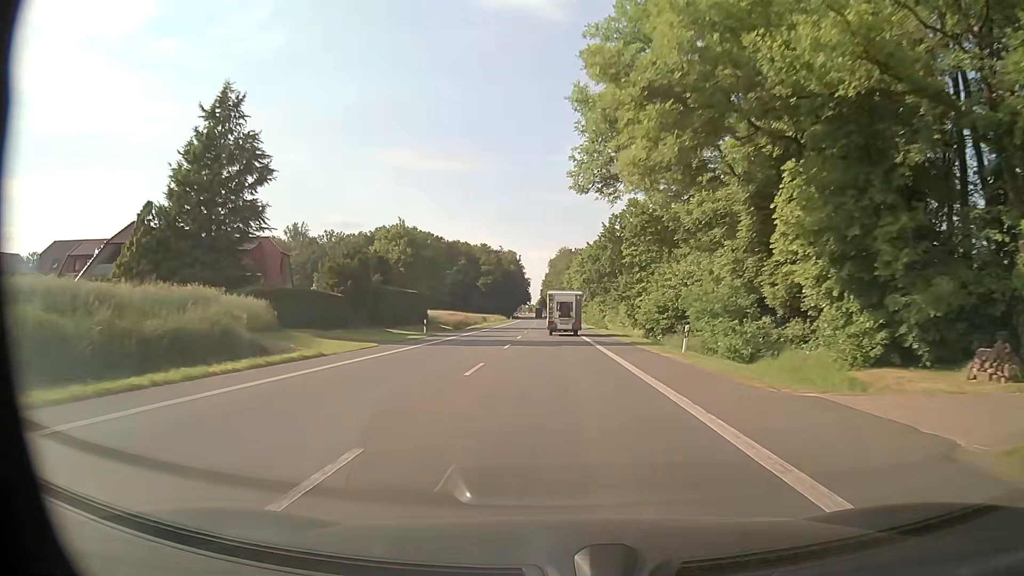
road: primary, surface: asphalt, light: Day
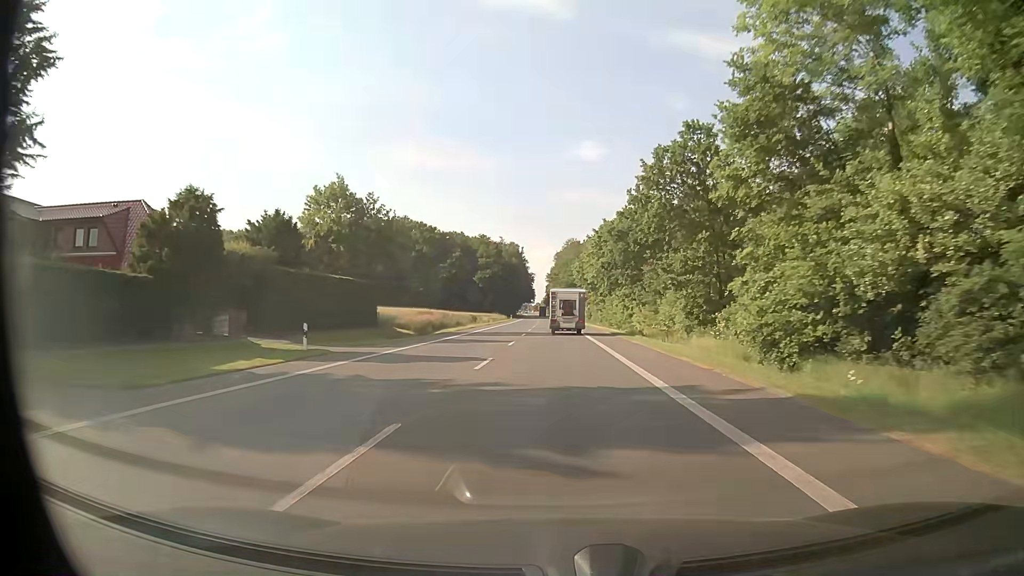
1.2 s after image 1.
(-0.2, +22.8) m; 0°
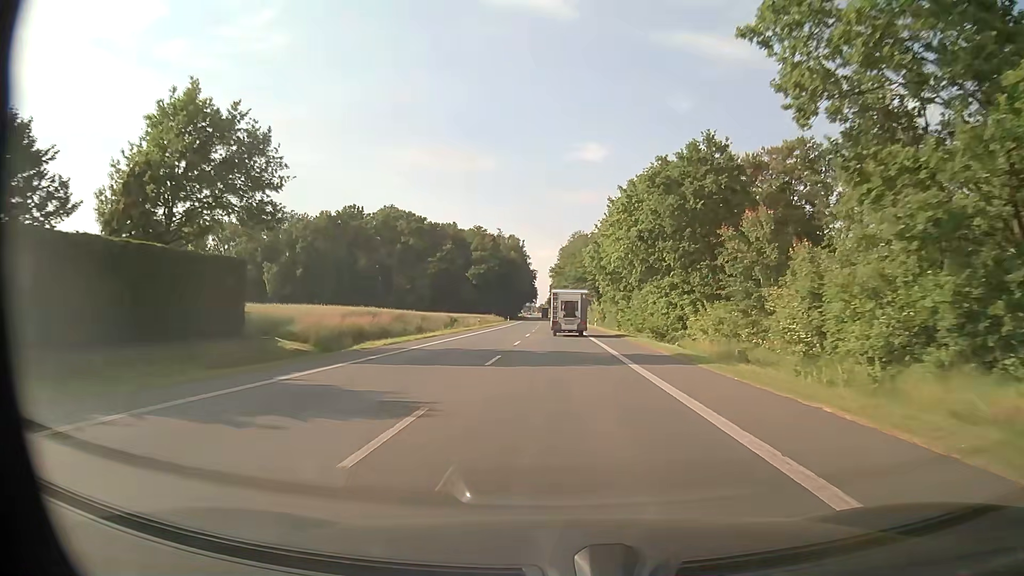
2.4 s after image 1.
(-0.1, +22.7) m; -1°
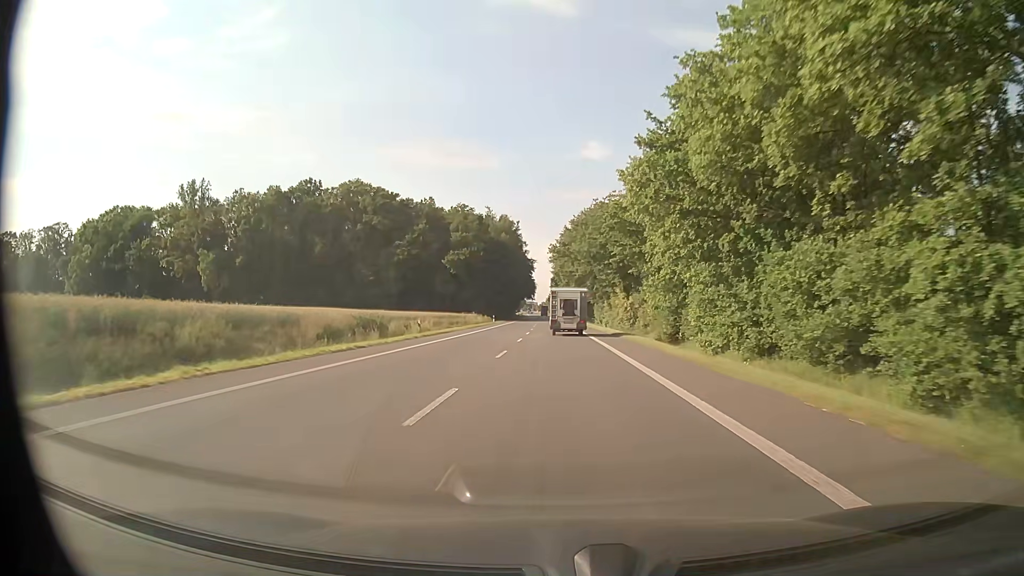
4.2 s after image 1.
(-0.1, +34.4) m; 0°
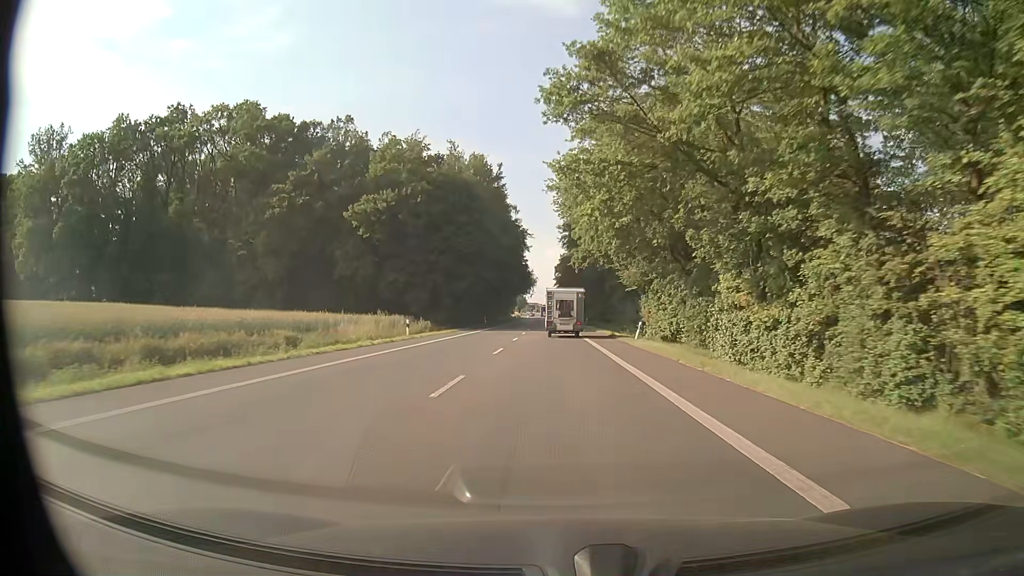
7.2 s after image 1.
(-0.1, +57.8) m; -1°
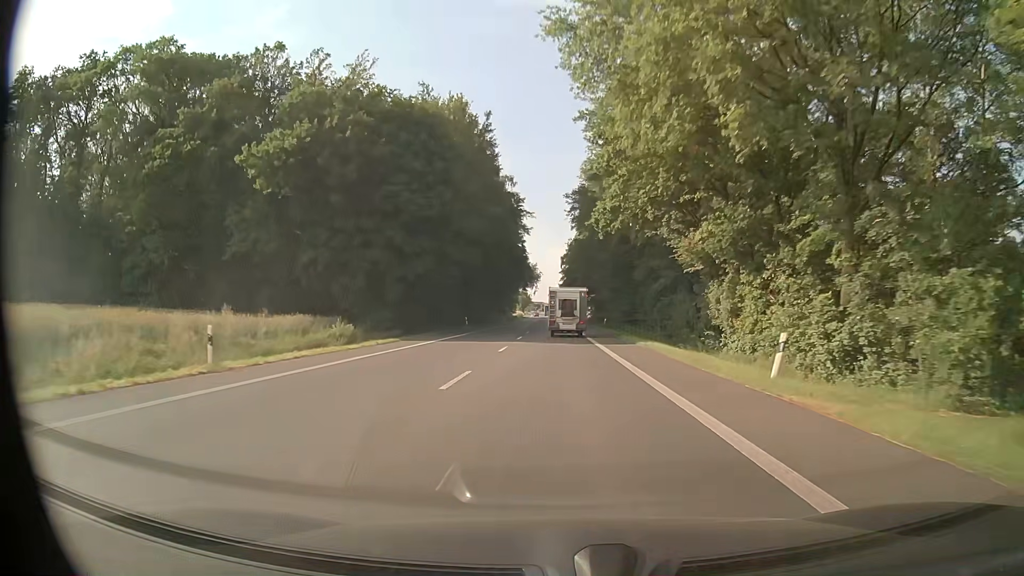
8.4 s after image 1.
(0.0, +23.2) m; 0°
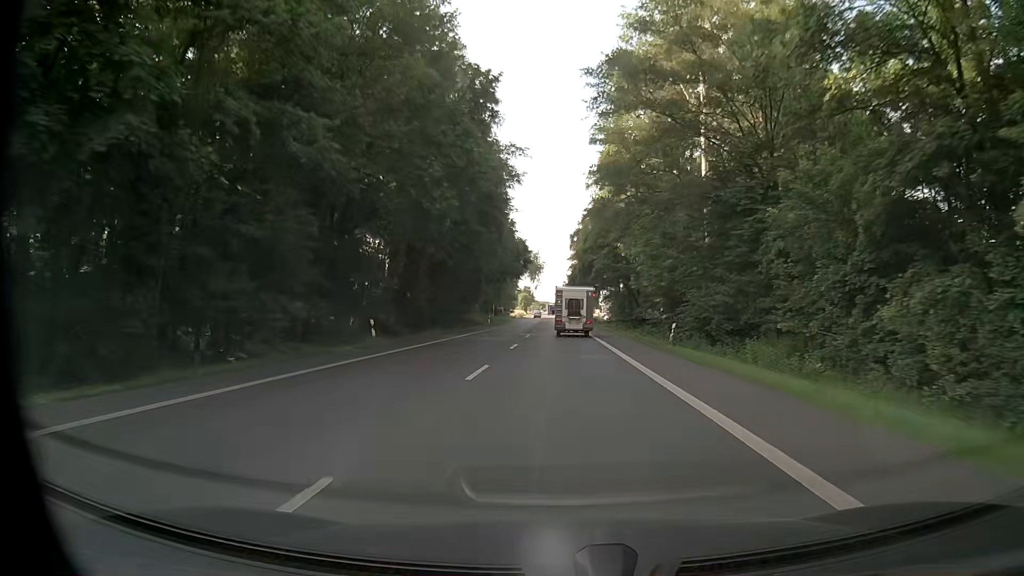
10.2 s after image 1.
(-0.5, +34.8) m; -1°
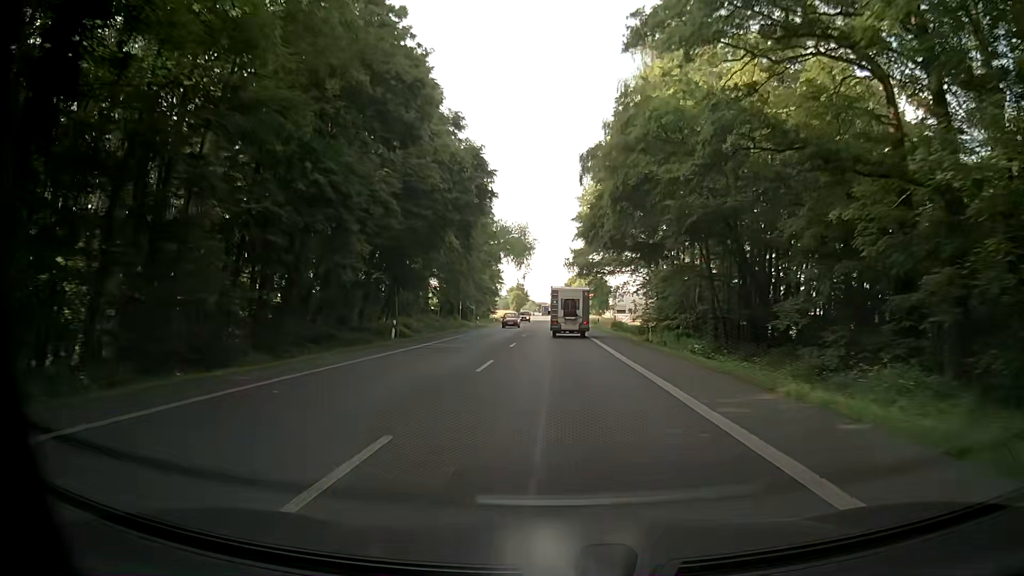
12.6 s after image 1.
(+0.2, +46.4) m; 0°
(0, +10) (0, +20) (0, +30) (0, +40) (0, +50) (0, +60) (0, +70) (0, +80) (-1, +90) (-1, +100) m
